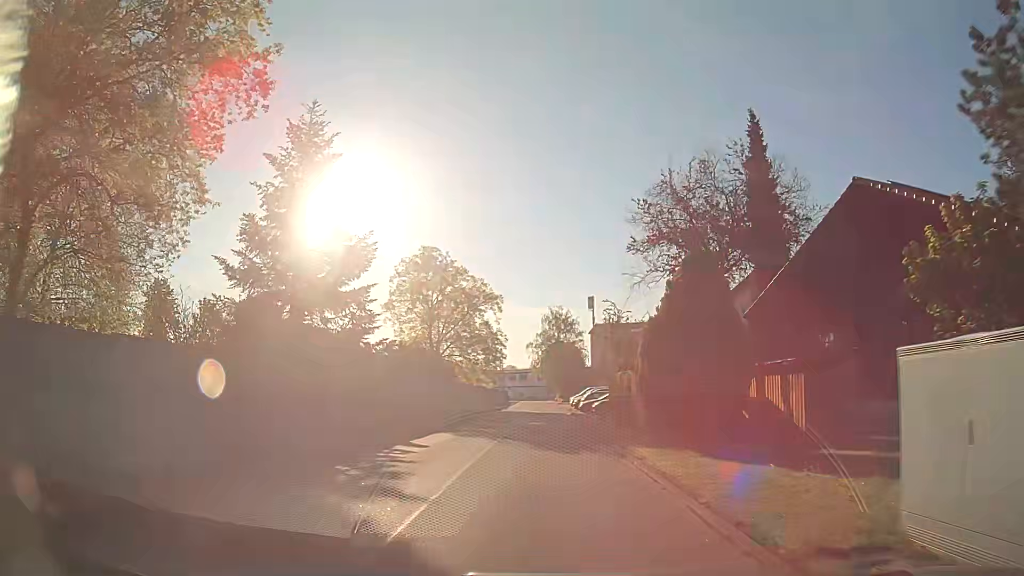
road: unclassified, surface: asphalt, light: Day
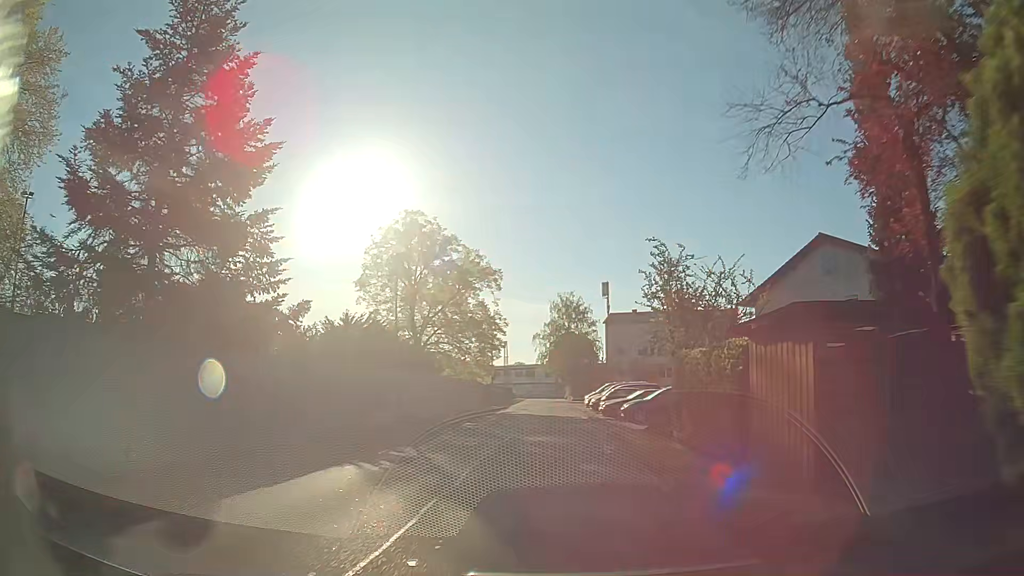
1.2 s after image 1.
(-0.2, +12.1) m; -2°
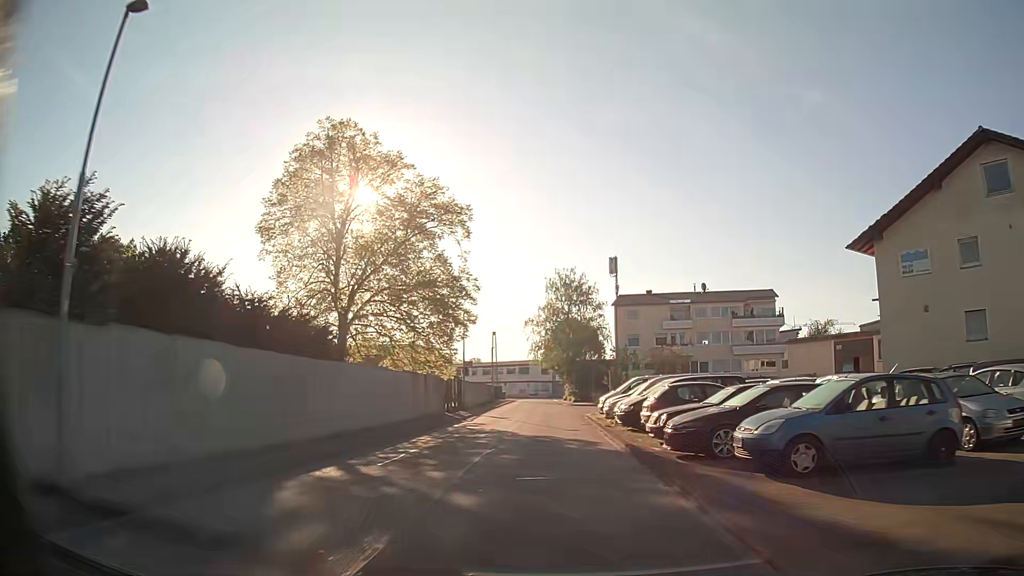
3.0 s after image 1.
(+0.1, +18.2) m; +1°
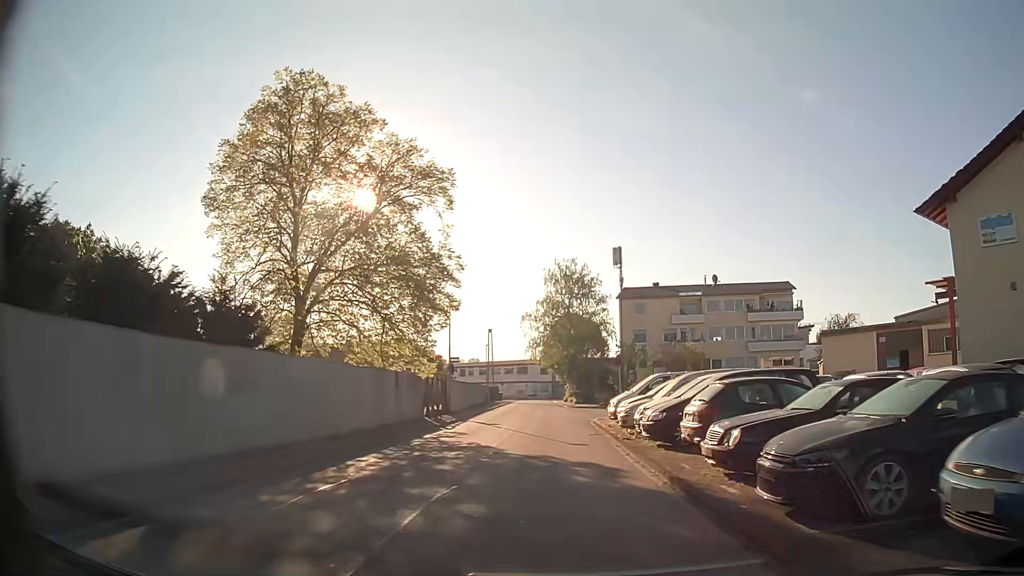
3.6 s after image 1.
(0.0, +6.0) m; 0°
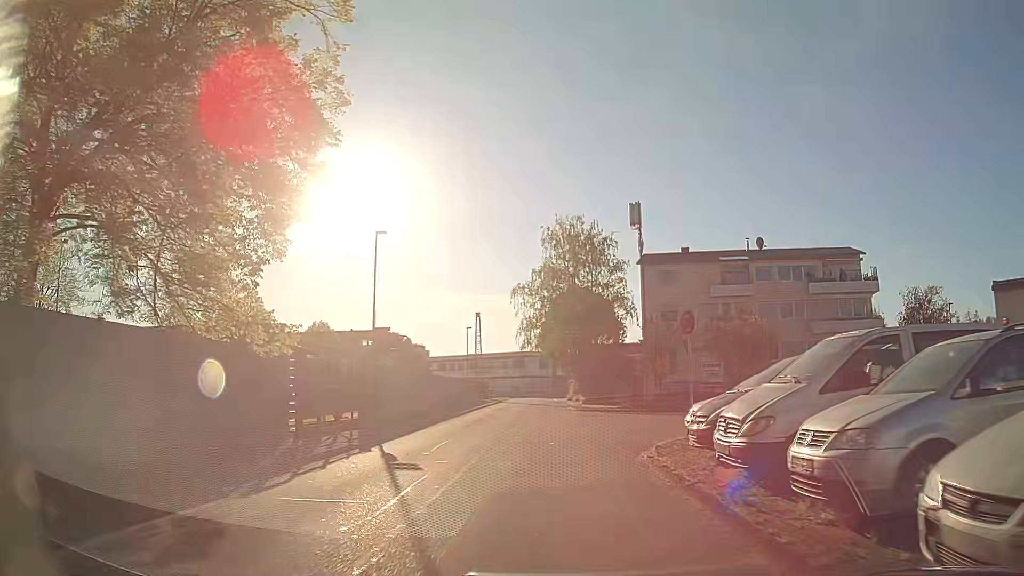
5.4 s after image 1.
(0.0, +16.7) m; +1°
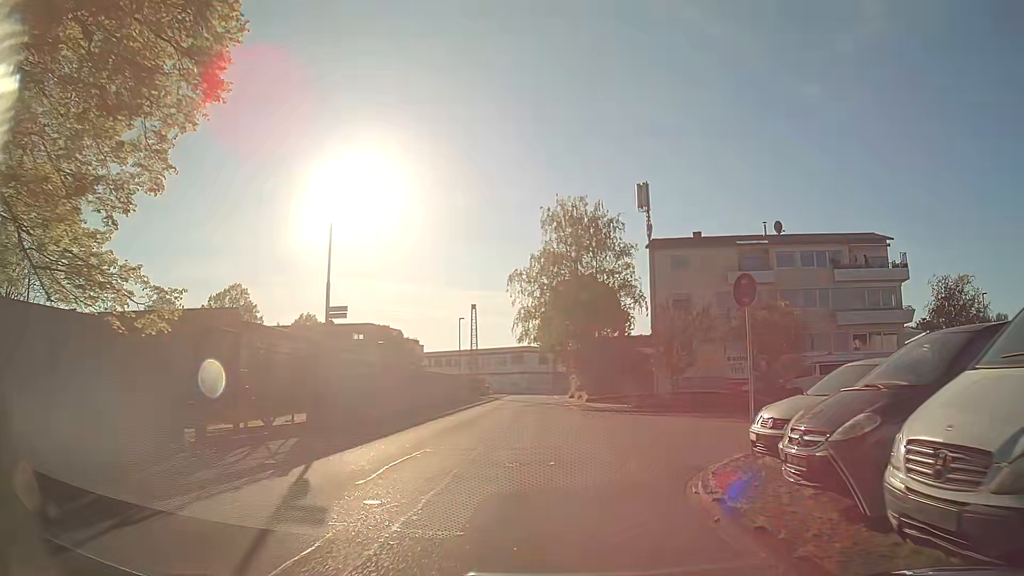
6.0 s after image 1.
(0.0, +4.7) m; 0°
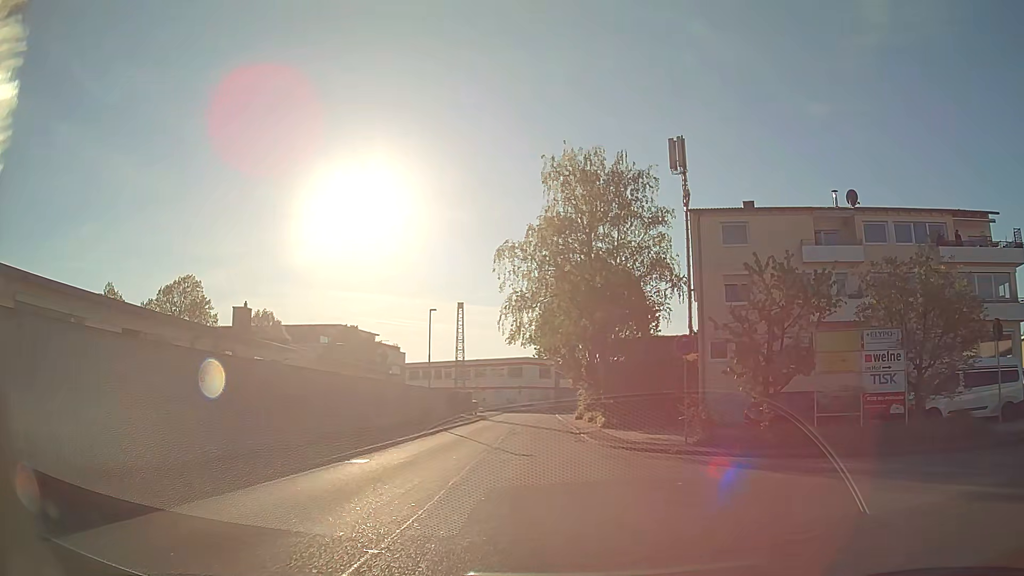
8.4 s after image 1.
(-0.1, +13.7) m; -1°
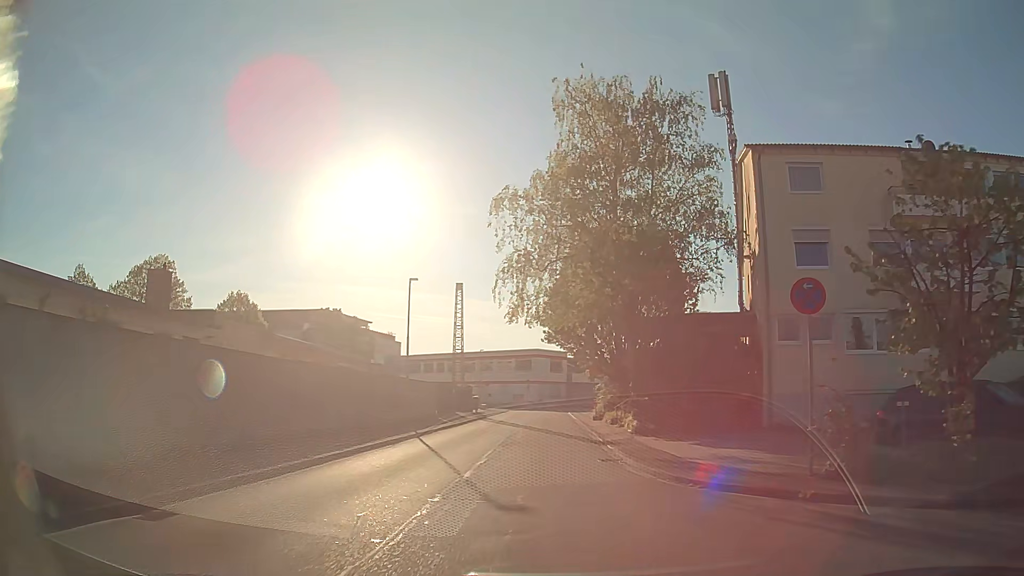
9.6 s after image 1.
(0.0, +8.8) m; -1°
(0, +10) (0, +20) (0, +30) (0, +40) (0, +50) (0, +60) (0, +70) (-2, +79) (-11, +84) (-21, +85) m
